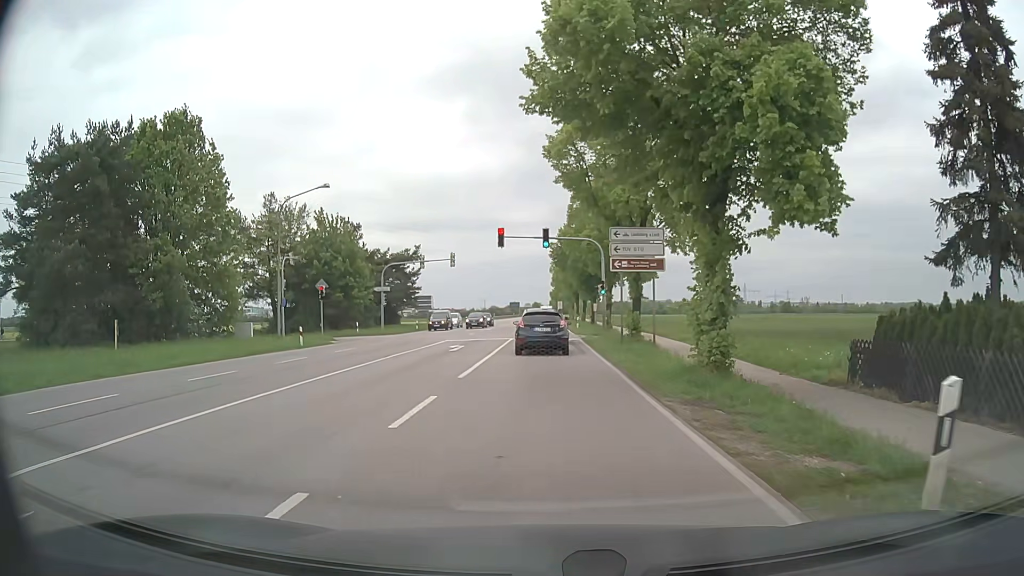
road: secondary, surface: asphalt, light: Day
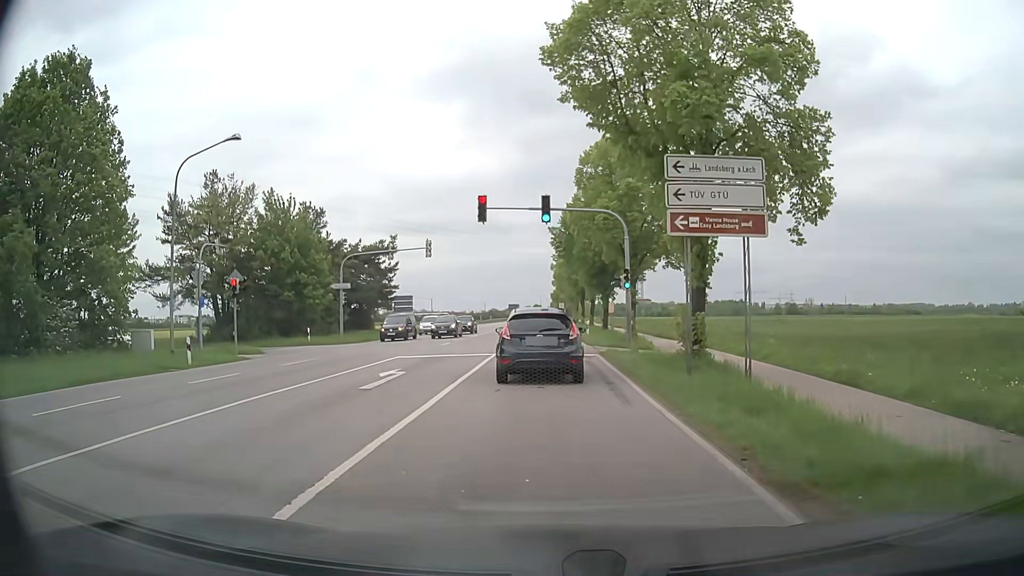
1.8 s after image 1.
(0.0, +11.6) m; 0°
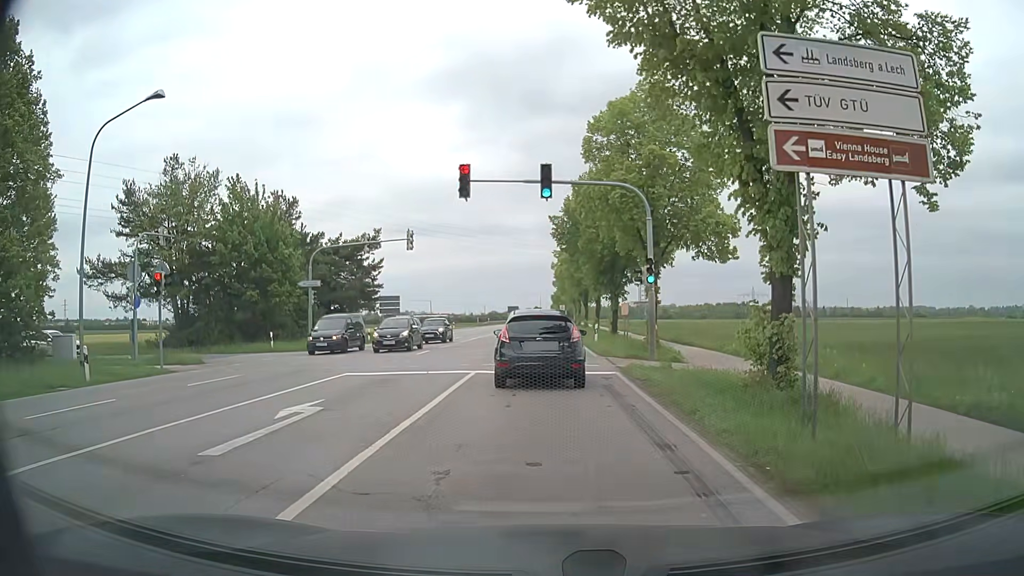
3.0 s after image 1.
(0.0, +6.2) m; 0°
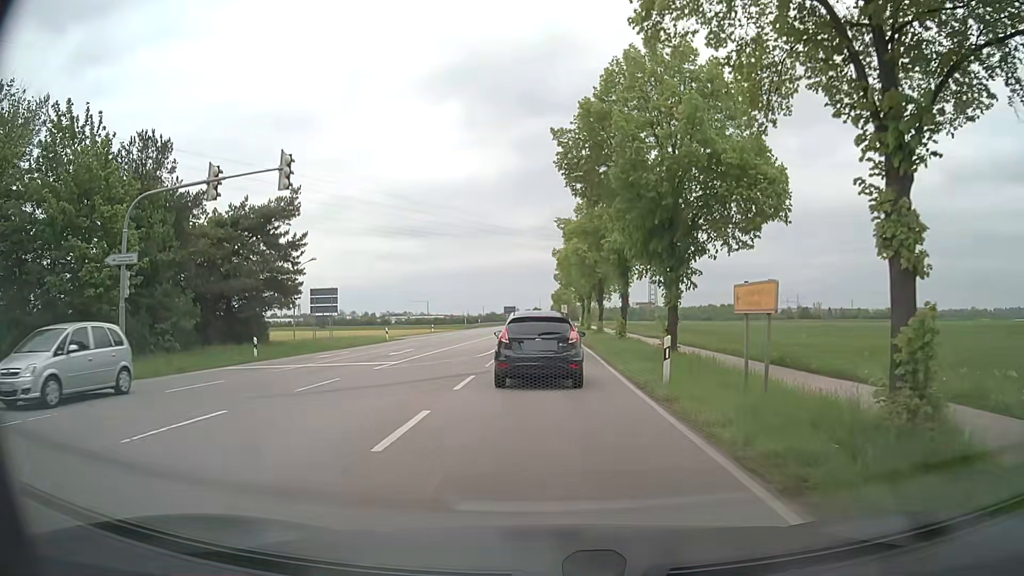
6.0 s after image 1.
(0.0, +19.5) m; 0°
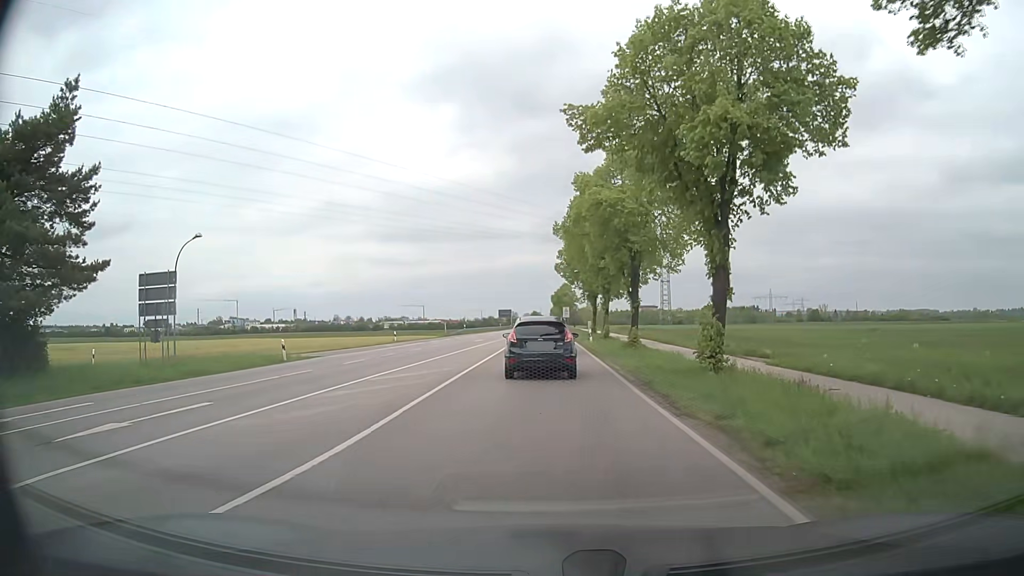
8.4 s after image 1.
(0.0, +21.1) m; 0°
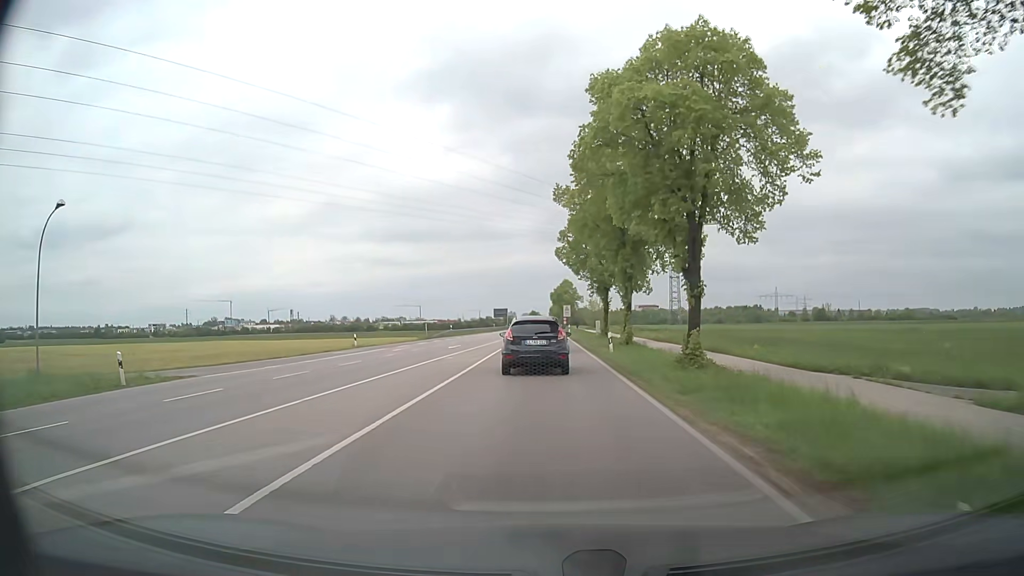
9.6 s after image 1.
(0.0, +13.3) m; 0°
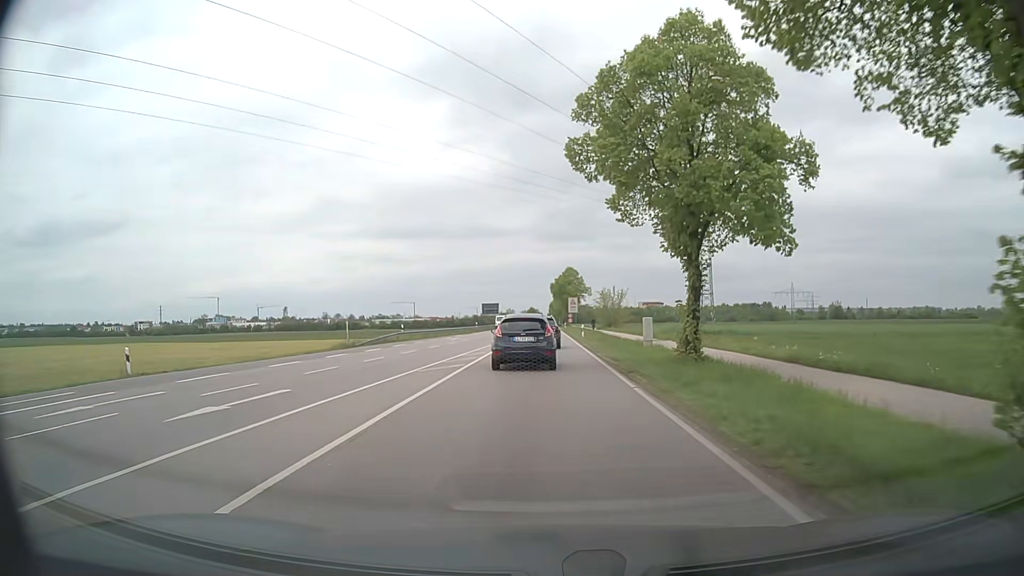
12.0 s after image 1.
(+0.2, +29.8) m; +1°
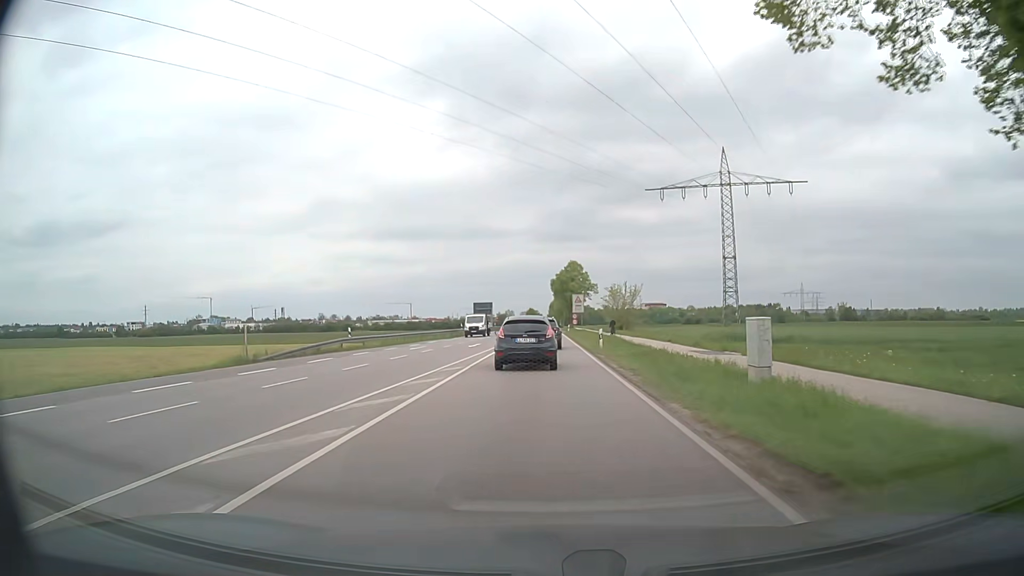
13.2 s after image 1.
(0.0, +16.0) m; 0°
(0, +10) (0, +20) (0, +30) (0, +40) (0, +50) (0, +60) (0, +70) (0, +80) (0, +90) (0, +100) m
